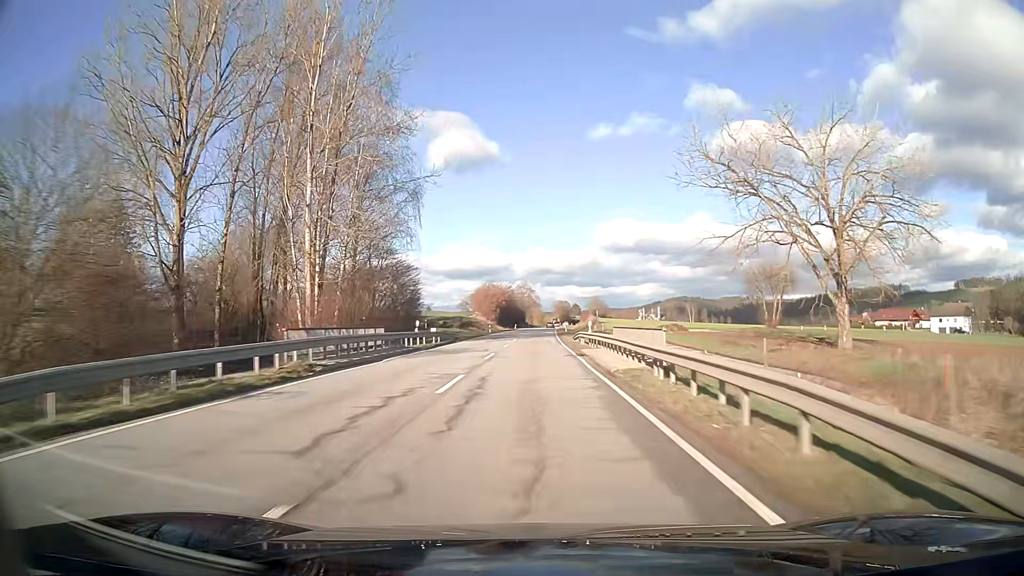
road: secondary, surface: asphalt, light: Day
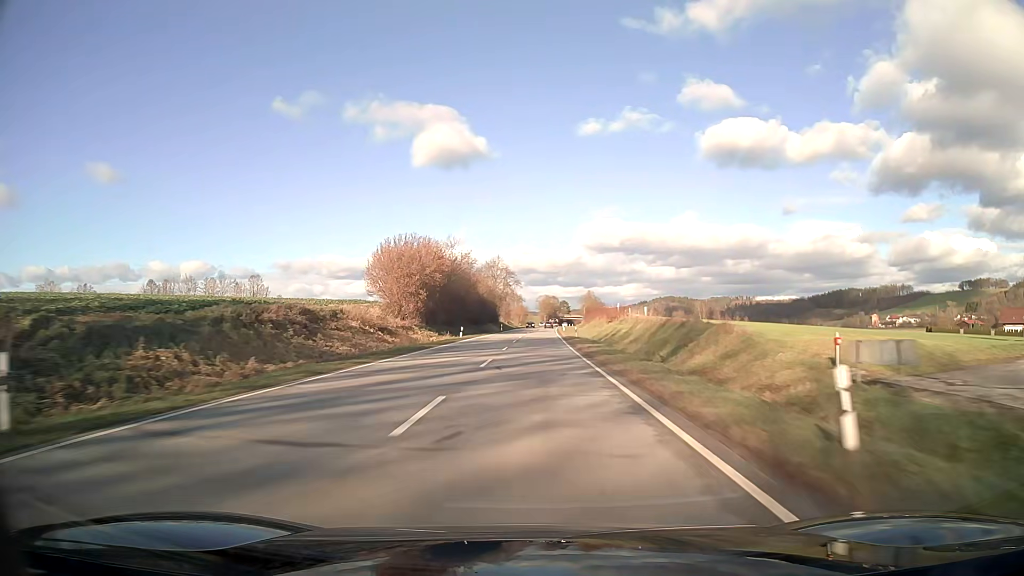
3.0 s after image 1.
(+0.9, +77.7) m; +2°
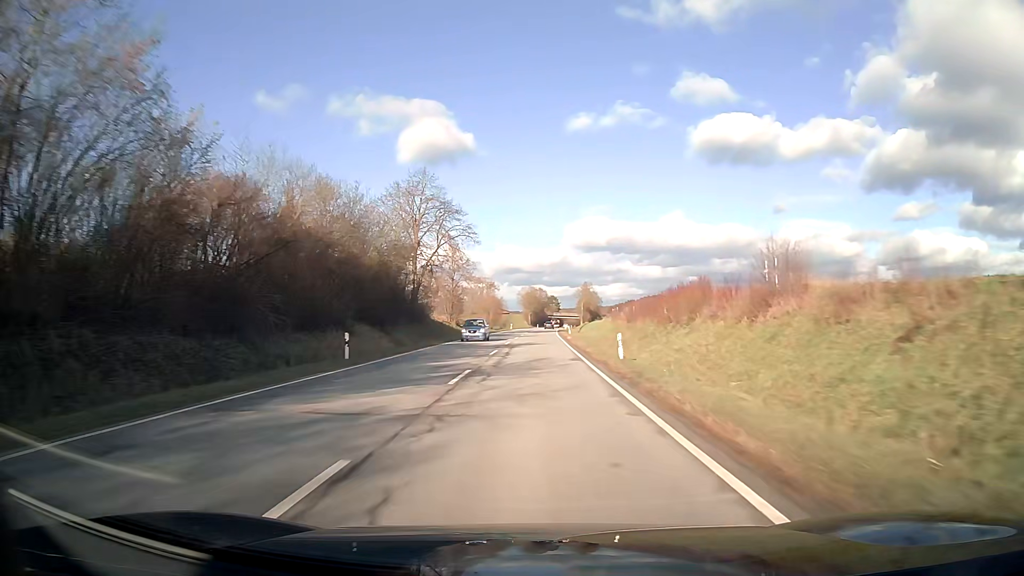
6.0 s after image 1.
(+1.1, +78.5) m; +1°
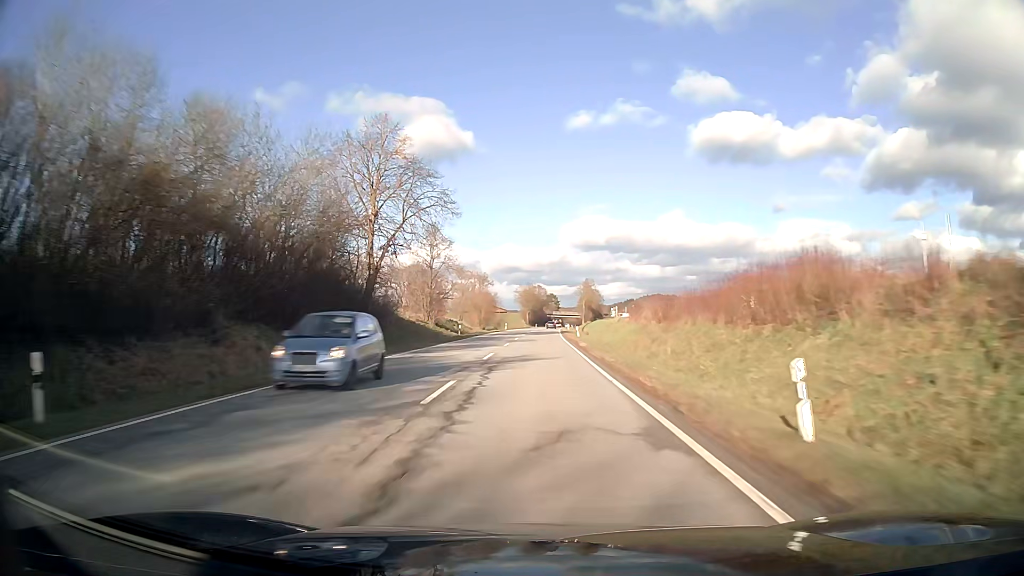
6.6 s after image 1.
(0.0, +15.8) m; 0°
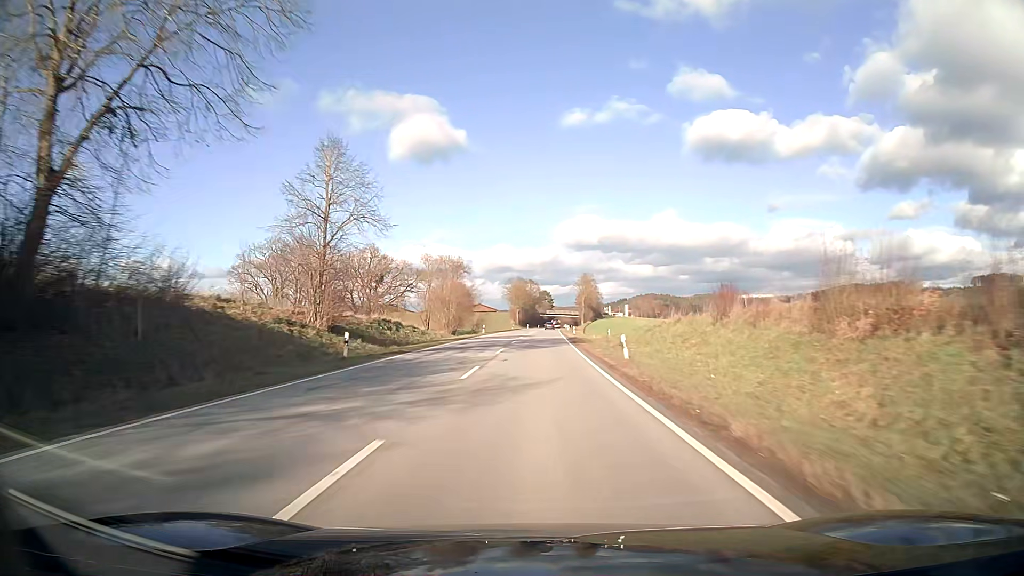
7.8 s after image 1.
(+0.2, +31.6) m; +1°
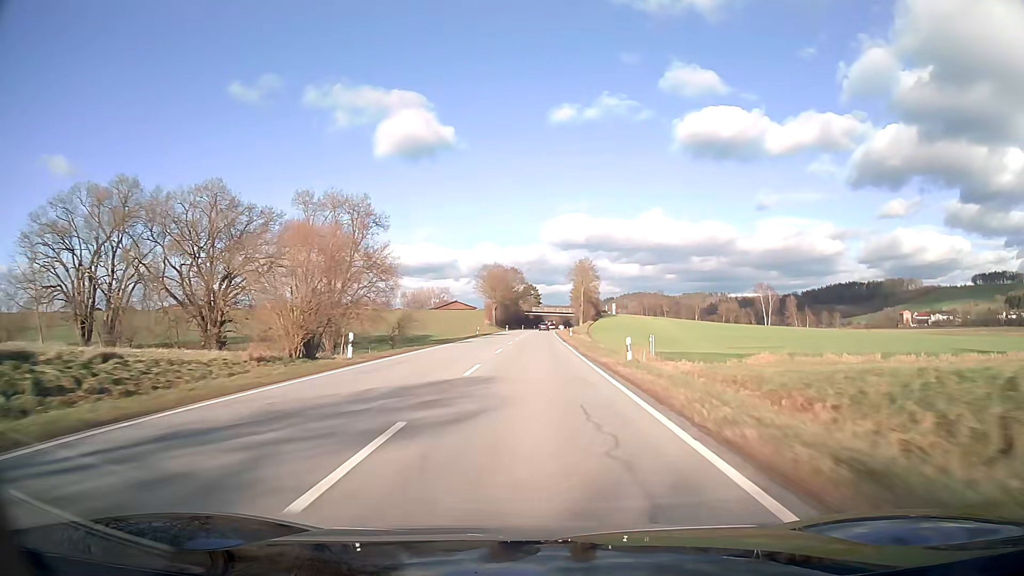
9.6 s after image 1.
(+0.5, +47.4) m; +1°
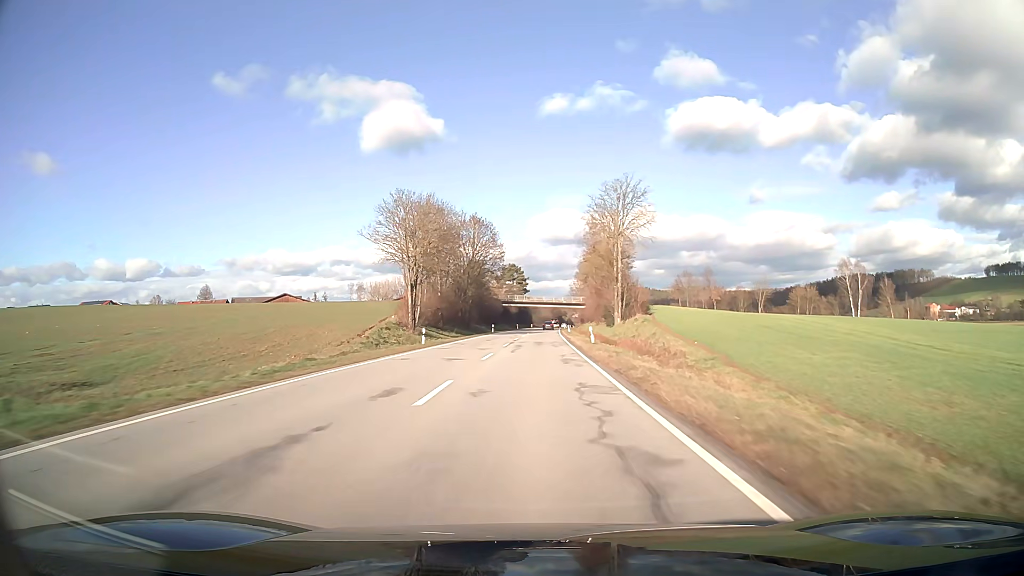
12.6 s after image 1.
(+0.8, +79.0) m; +1°
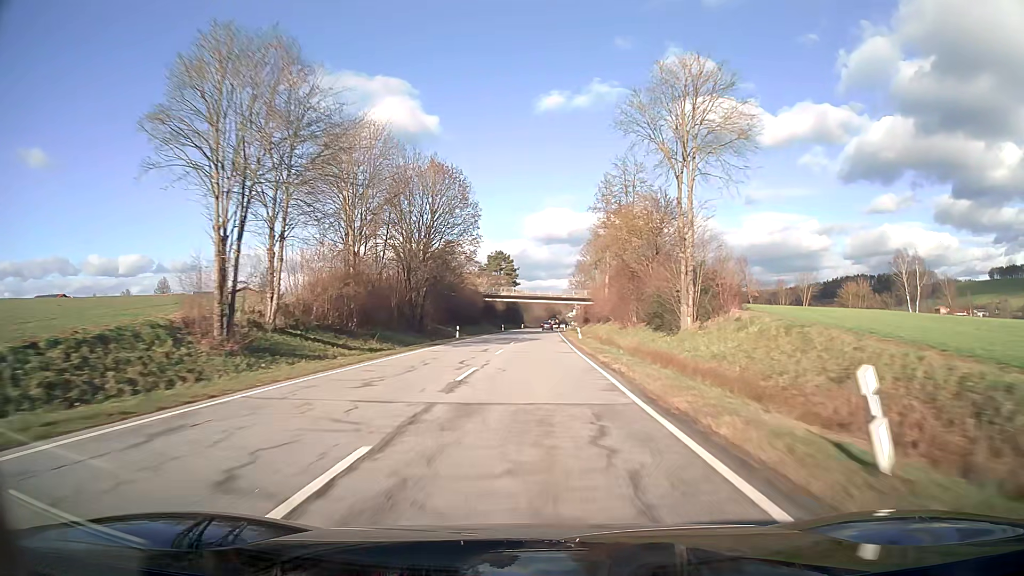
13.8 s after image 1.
(+0.2, +31.7) m; +1°
